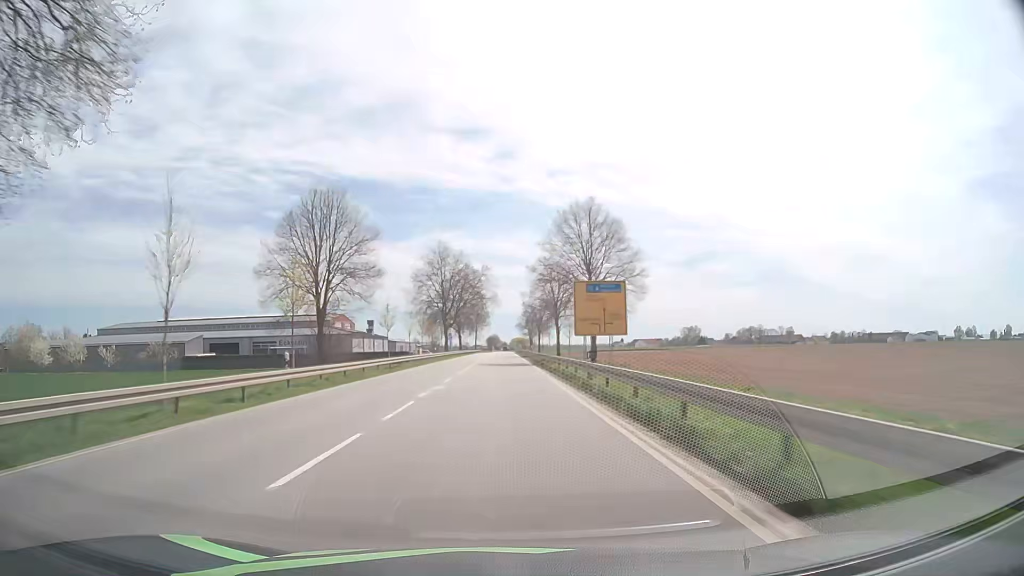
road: primary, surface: asphalt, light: Day
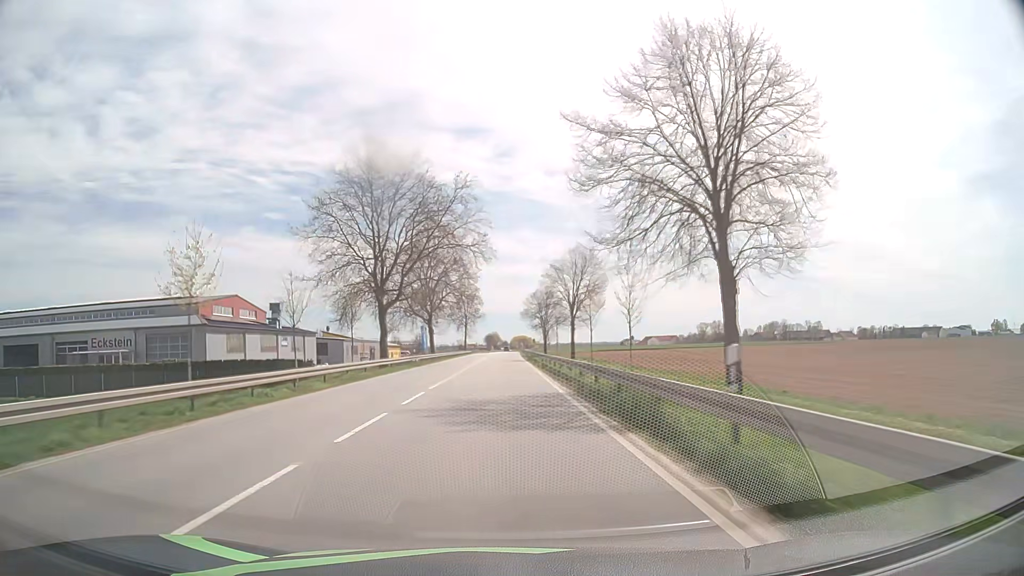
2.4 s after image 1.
(0.0, +63.2) m; 0°
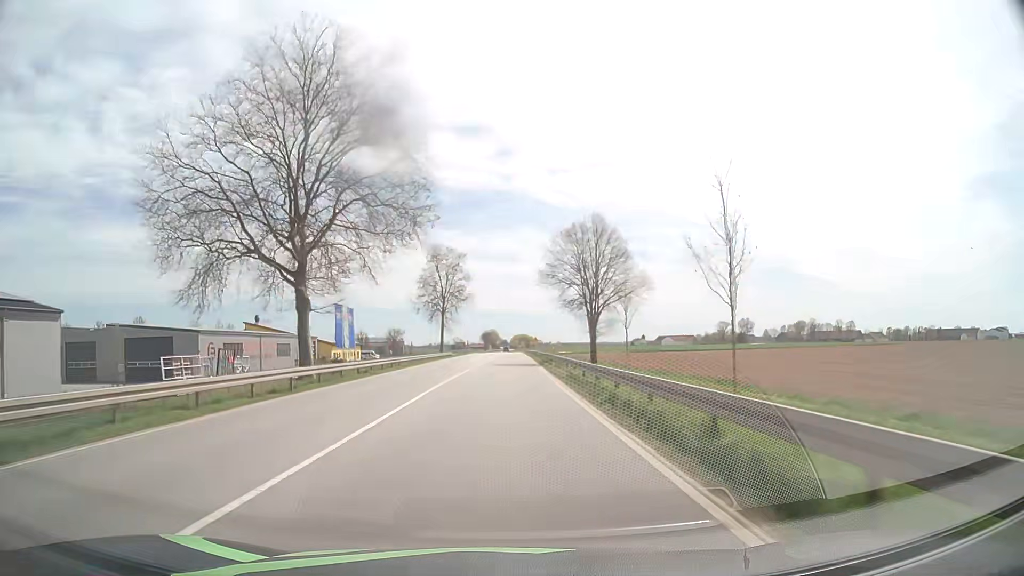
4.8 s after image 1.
(0.0, +63.4) m; 0°
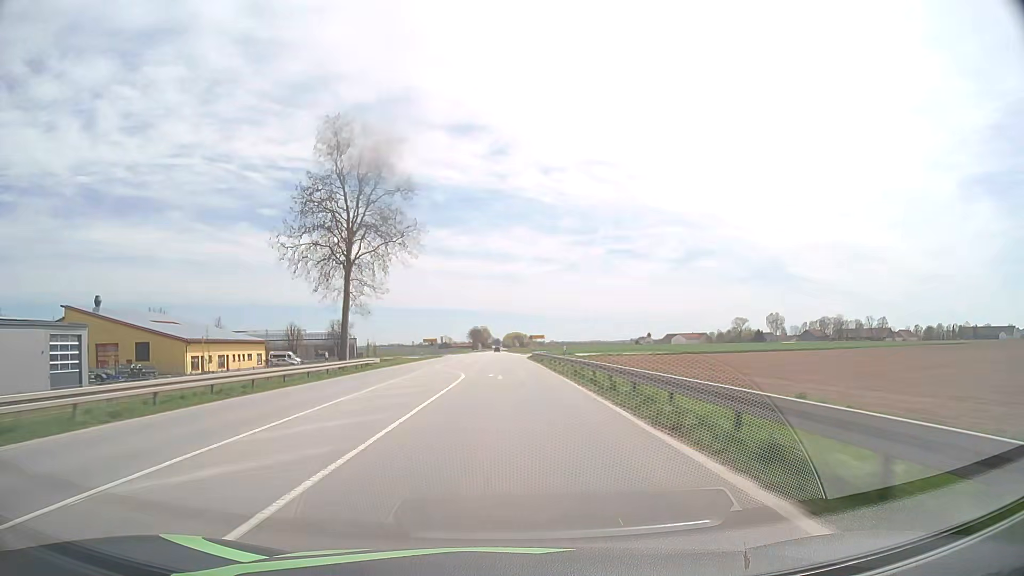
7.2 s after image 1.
(+0.5, +63.7) m; +1°
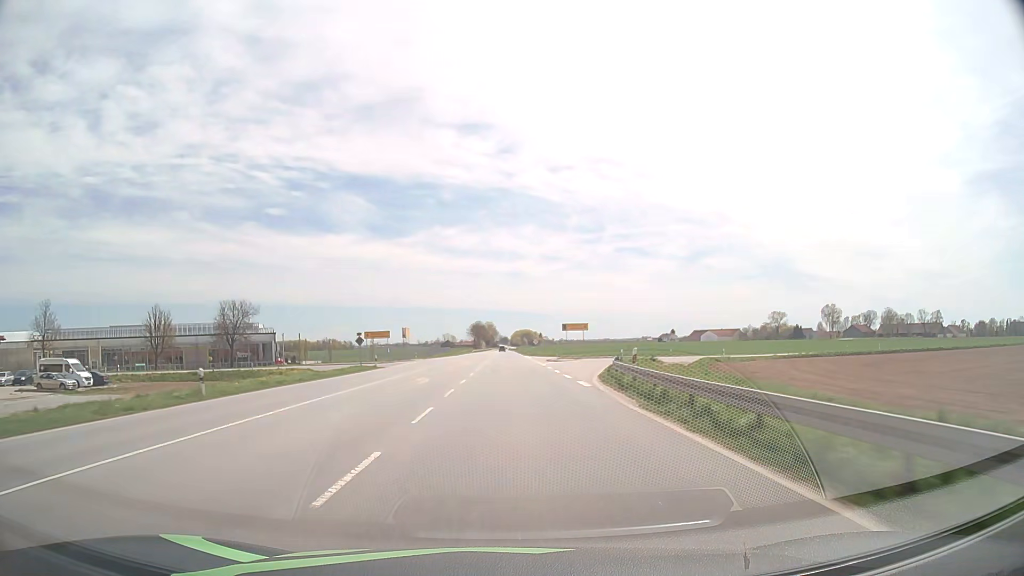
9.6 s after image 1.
(-0.3, +64.1) m; -1°
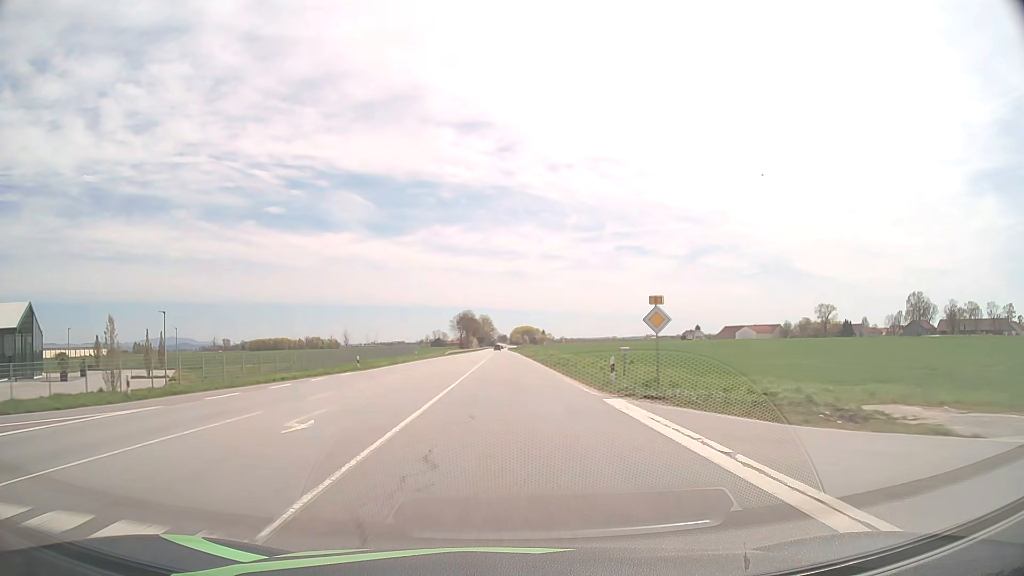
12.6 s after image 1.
(0.0, +80.6) m; 0°
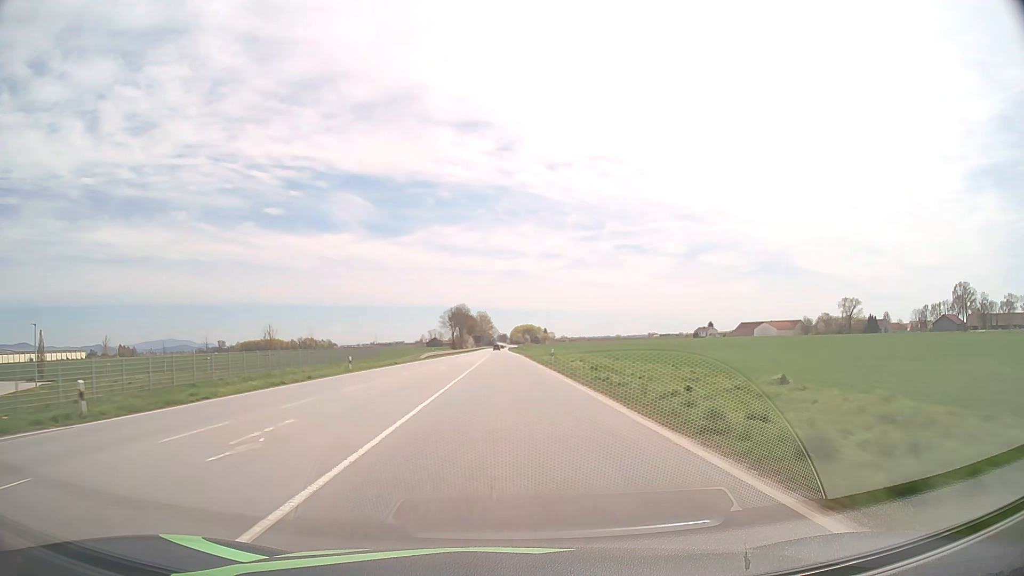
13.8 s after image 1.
(0.0, +32.4) m; 0°
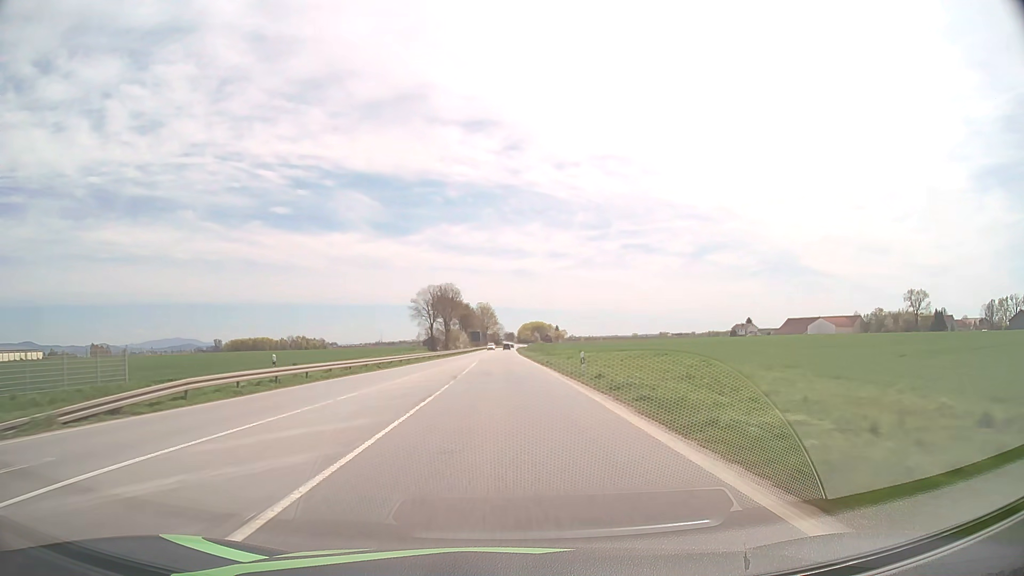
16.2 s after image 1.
(-0.3, +65.2) m; -1°
(0, +10) (0, +20) (0, +30) (0, +40) (0, +50) (0, +60) (0, +70) (0, +80) (0, +90) (0, +100) m
